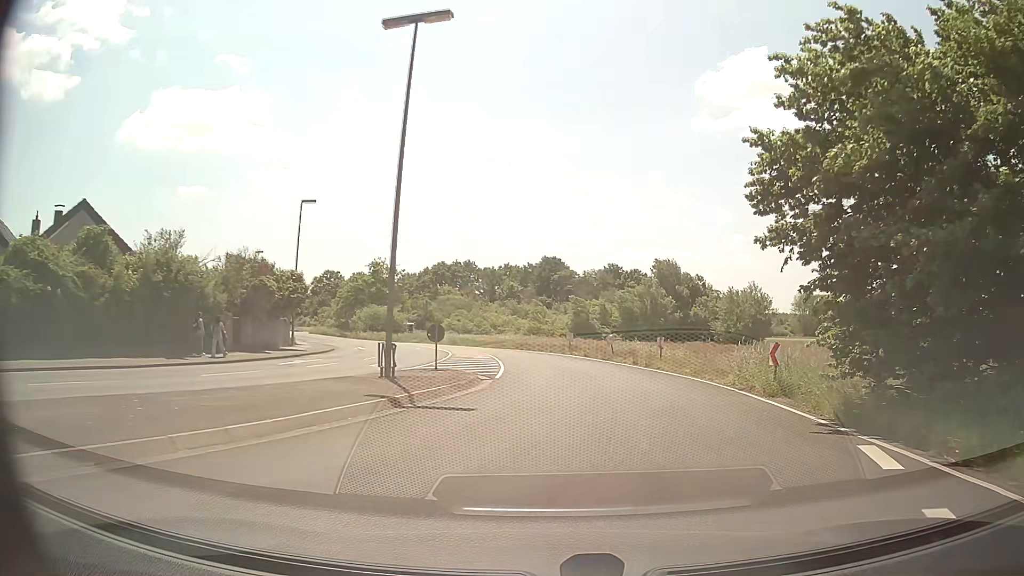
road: unclassified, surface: asphalt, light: Day
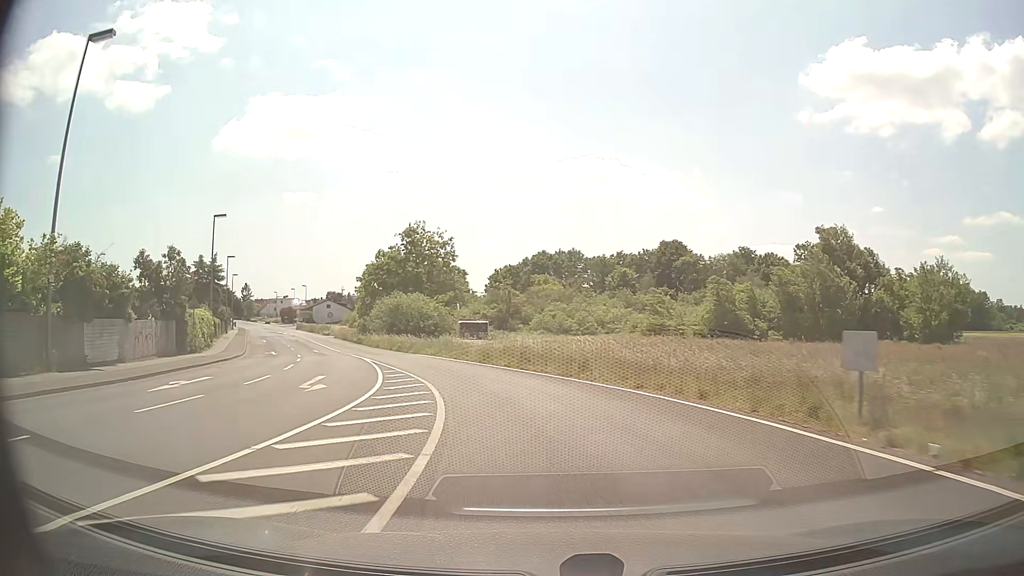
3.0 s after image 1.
(-0.1, +33.2) m; -8°
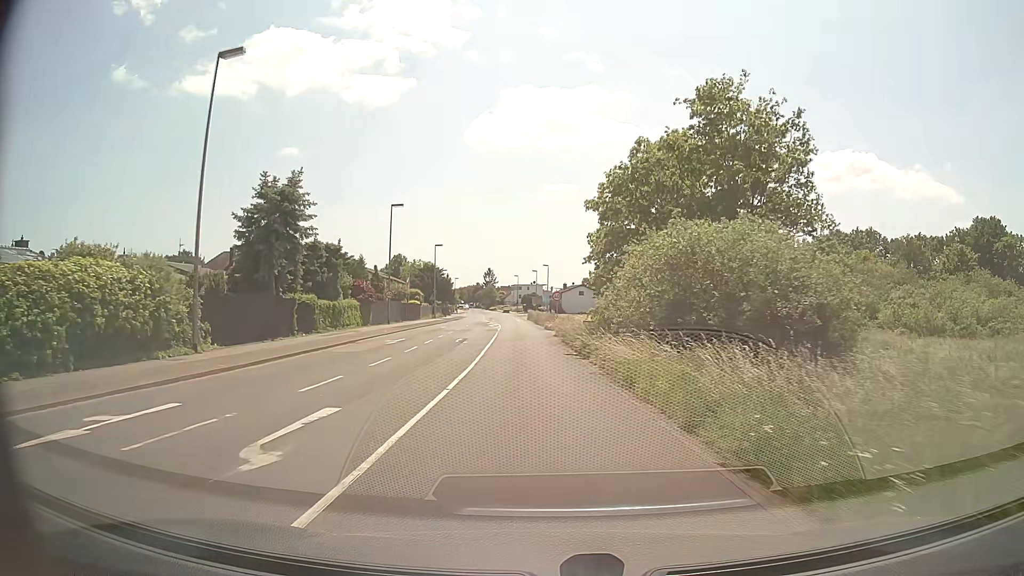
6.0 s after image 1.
(-7.9, +34.5) m; -23°
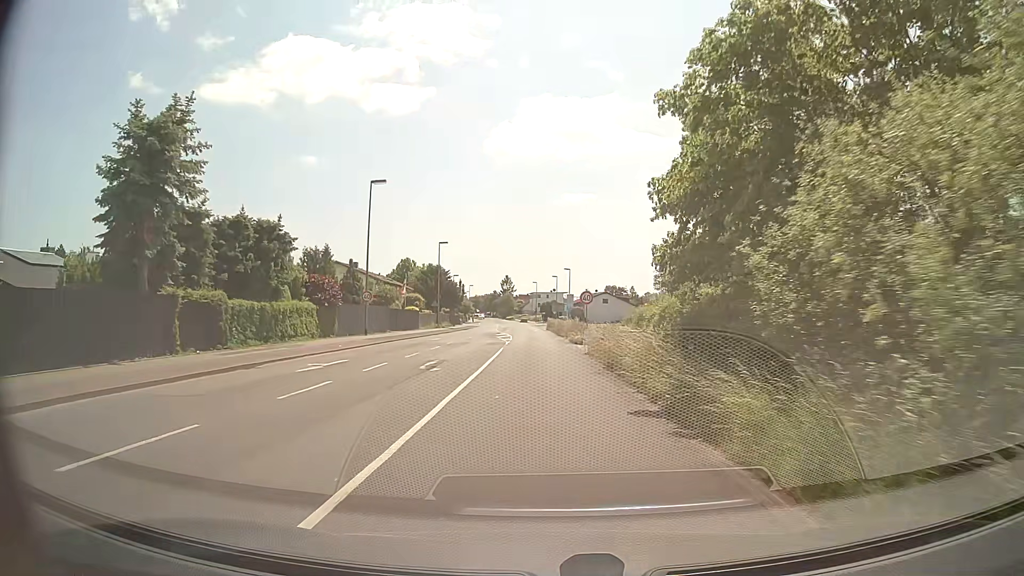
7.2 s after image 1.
(-0.2, +13.6) m; -2°
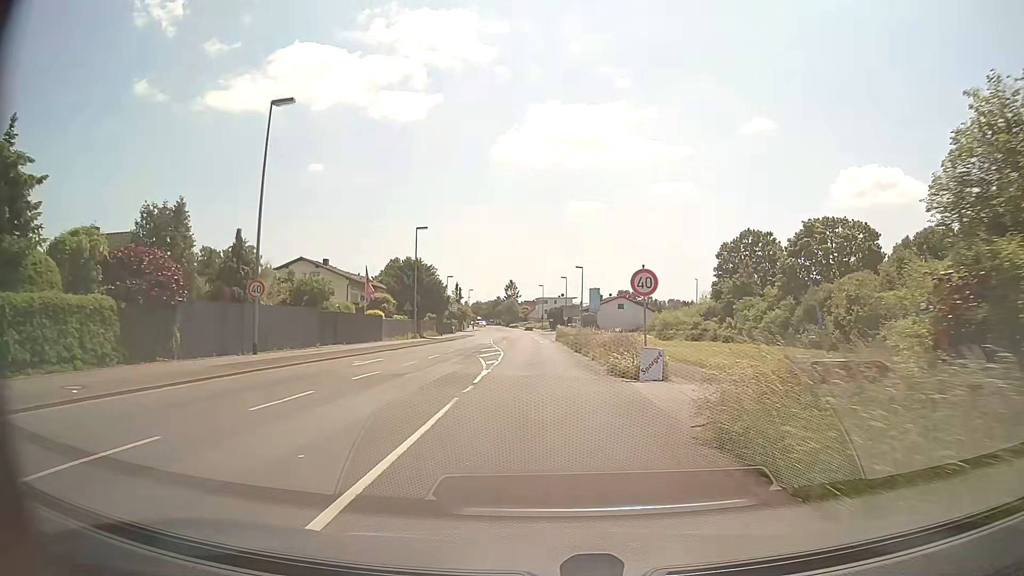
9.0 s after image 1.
(-0.2, +19.0) m; -1°
(0, +10) (0, +20) (0, +30) (0, +40) (0, +50) (0, +60) (0, +70) (-1, +80) (-1, +90) (-2, +100) m
